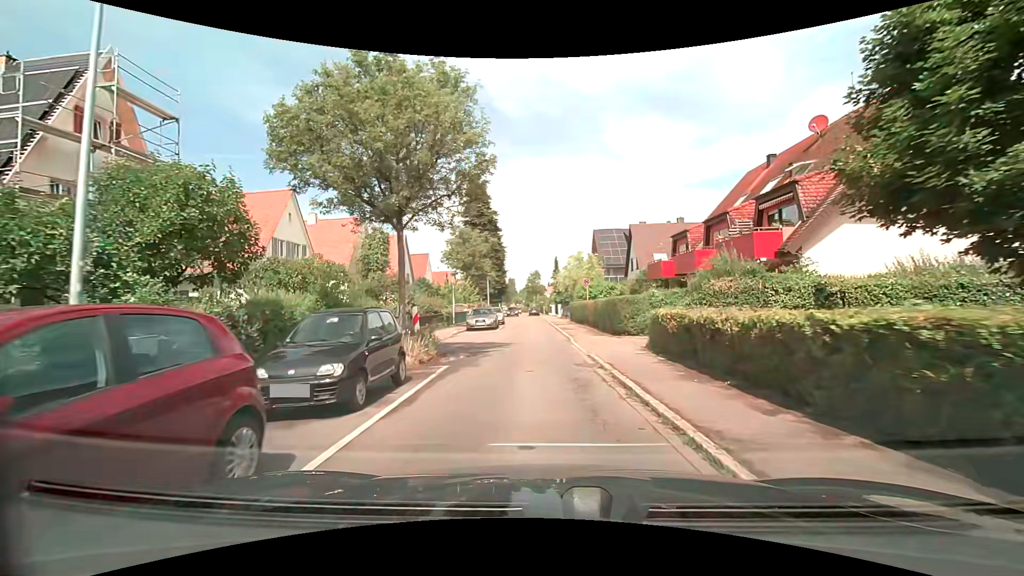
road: residential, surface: asphalt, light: Day
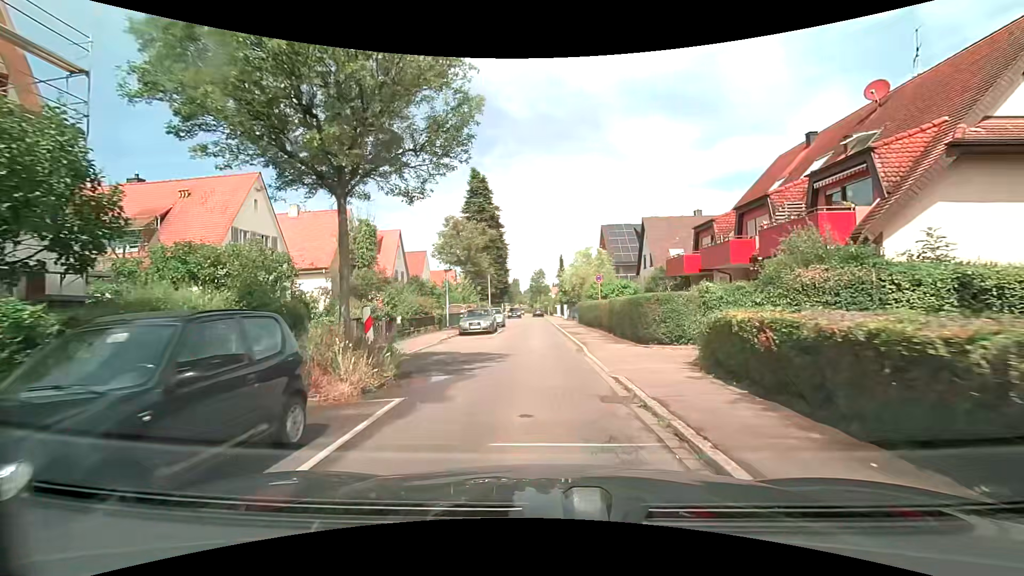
(0.0, +4.2) m; 0°
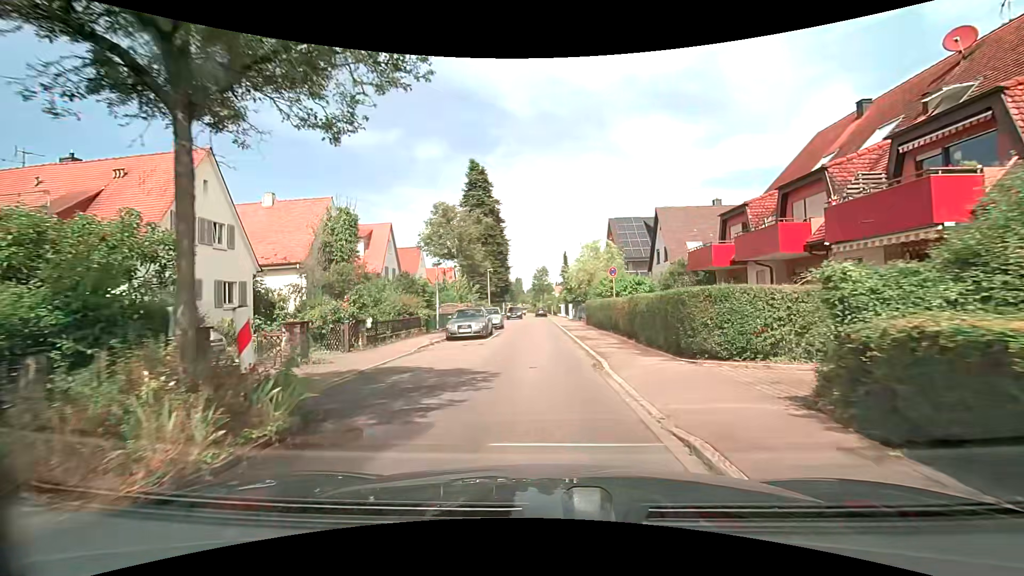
(0.0, +4.2) m; 0°
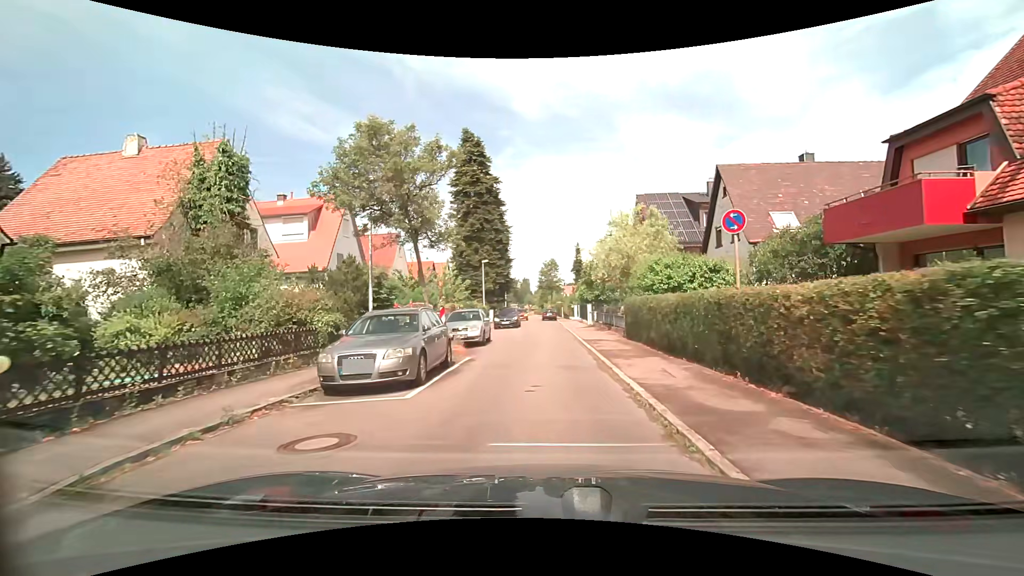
(-0.1, +12.9) m; -1°
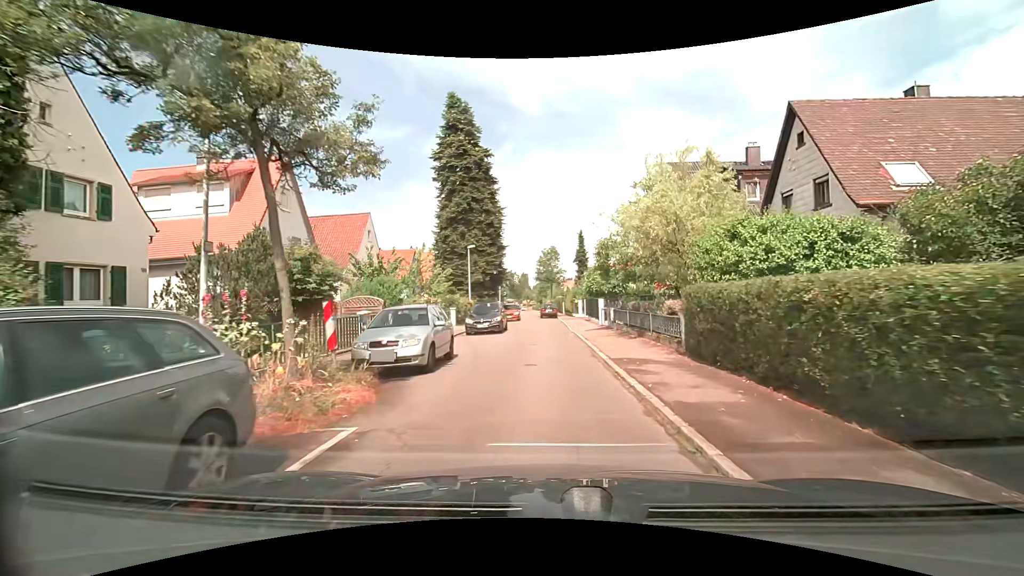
(-0.1, +8.5) m; 0°
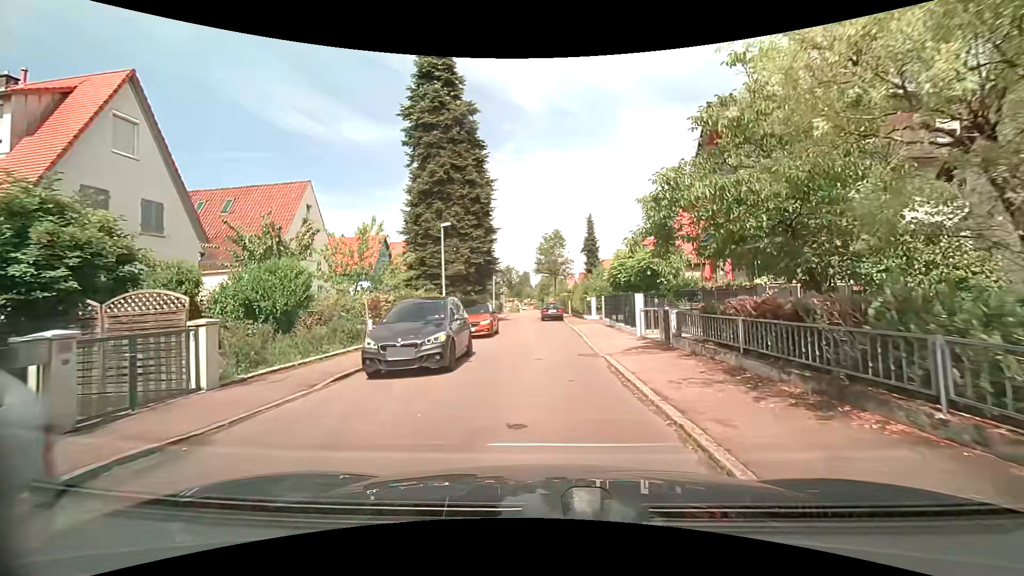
(0.0, +10.9) m; 0°
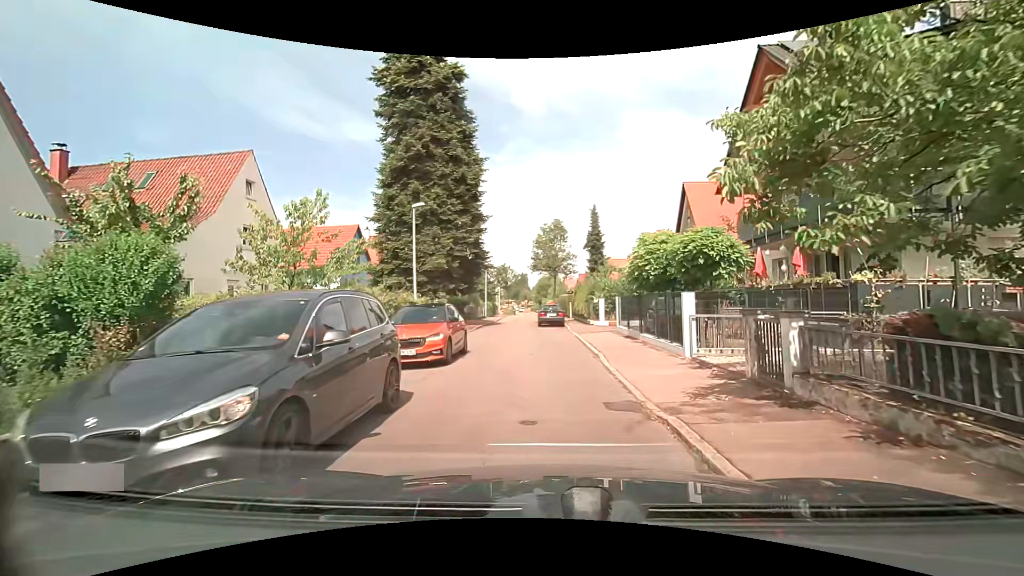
(-0.1, +6.2) m; -1°
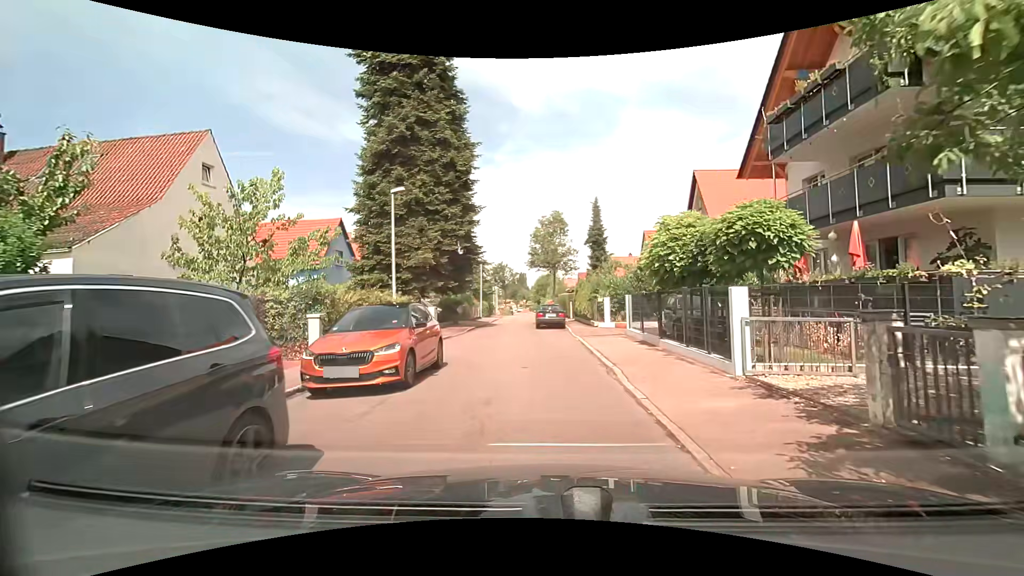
(0.0, +3.0) m; 0°
(0, +10) (-1, +20) (-2, +30) (-2, +40) (-1, +50) (-1, +60) (-1, +70) (-2, +80) (-2, +90) (-3, +100) m
